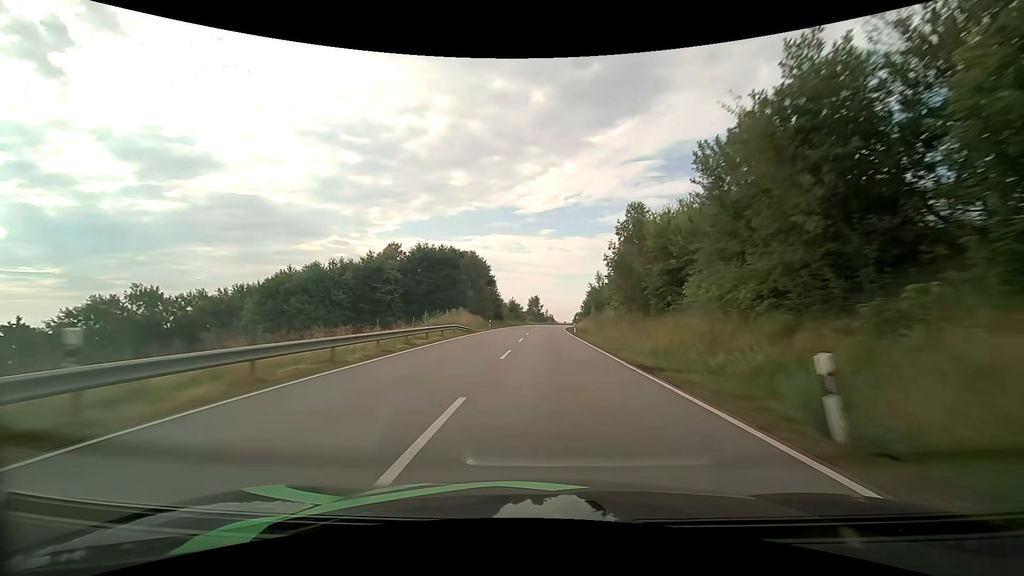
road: primary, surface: asphalt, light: Day
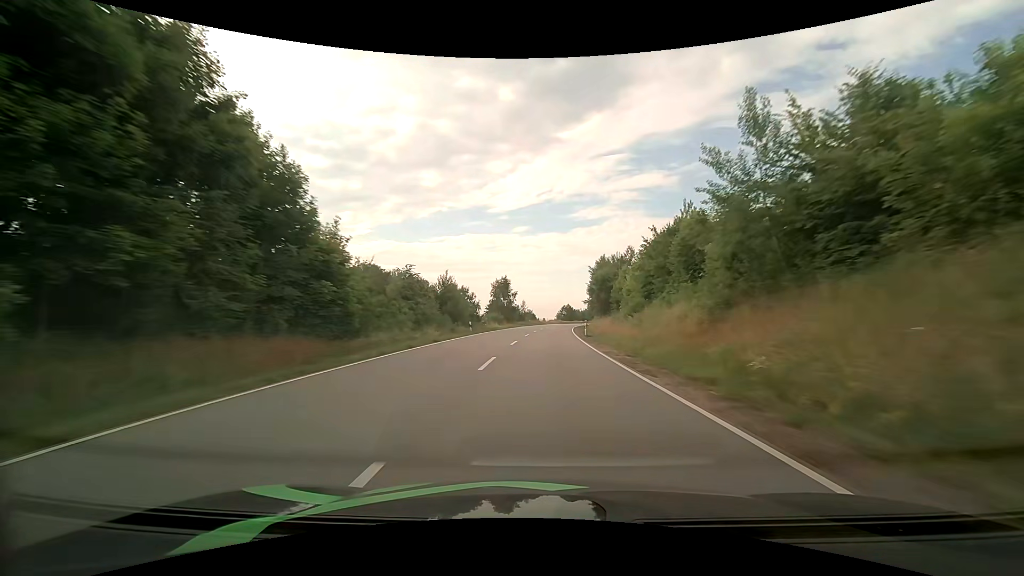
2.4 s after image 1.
(+0.8, +63.5) m; +2°
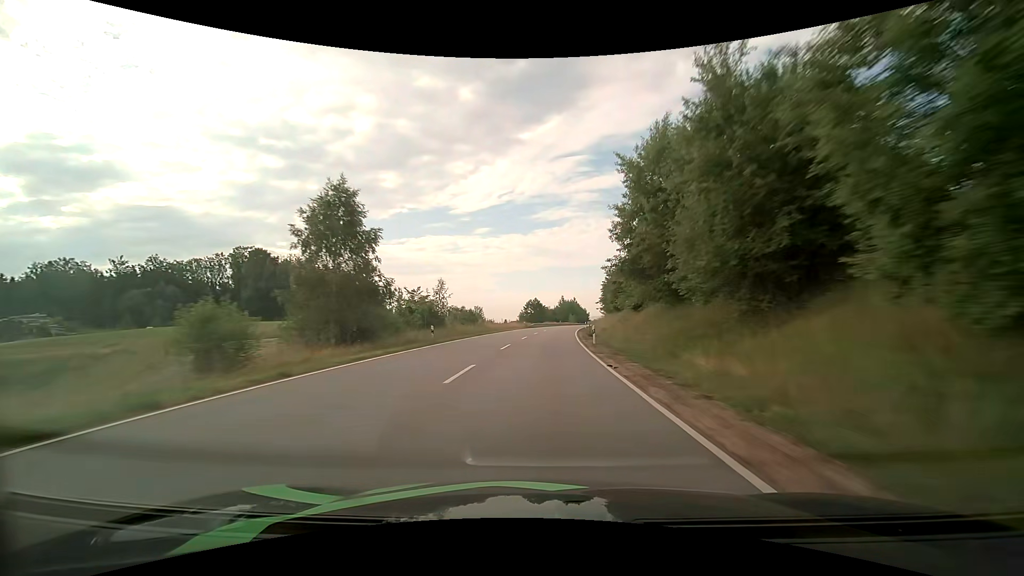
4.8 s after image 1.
(+2.3, +62.3) m; +4°
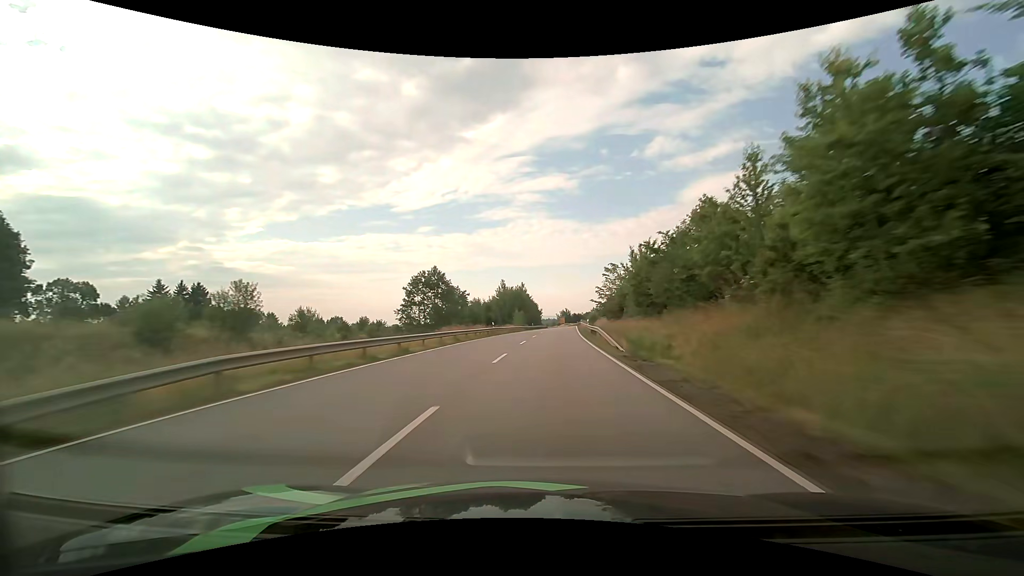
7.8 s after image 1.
(+4.2, +78.9) m; +6°
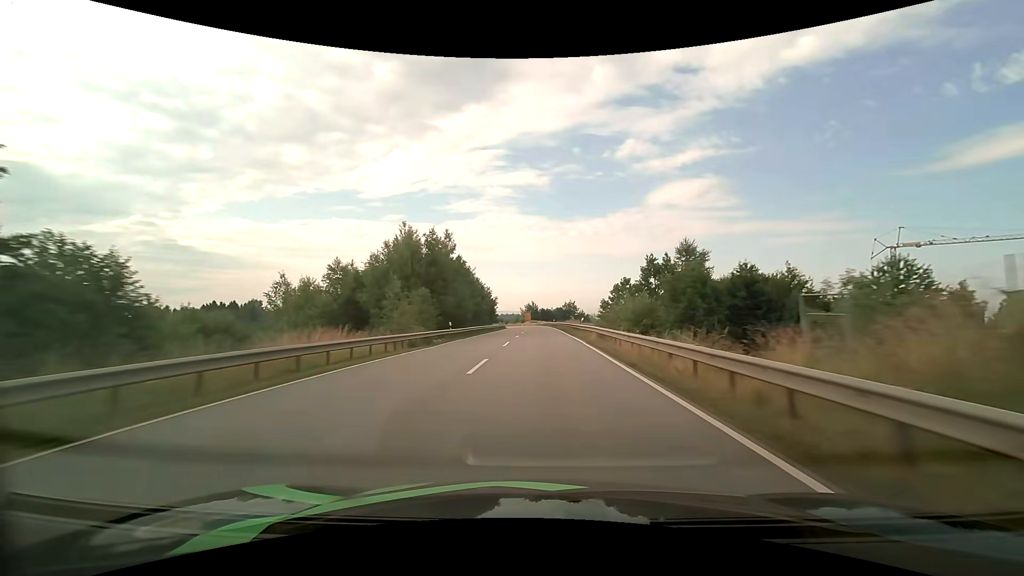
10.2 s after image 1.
(+2.8, +63.8) m; +4°
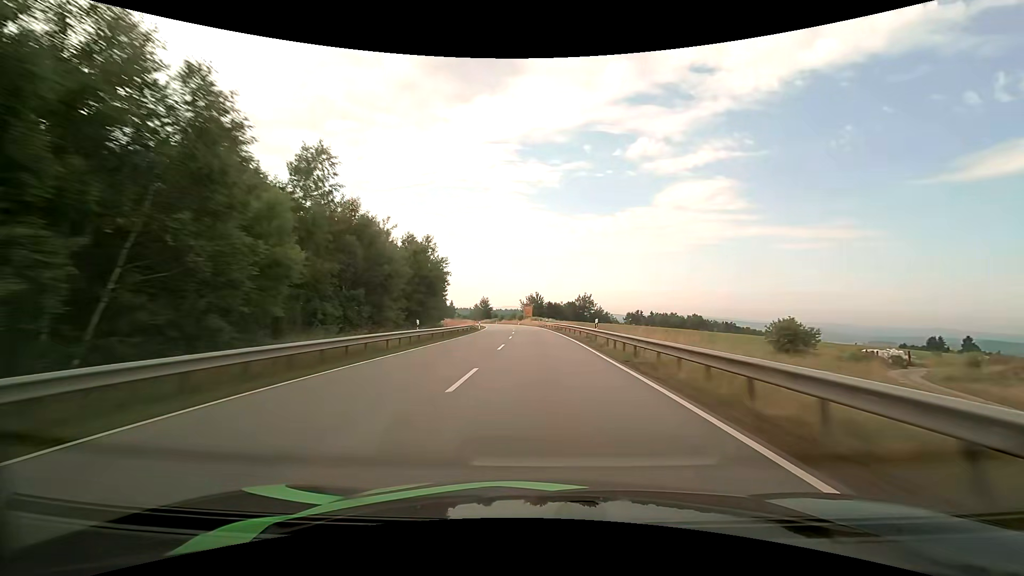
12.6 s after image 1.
(+0.2, +62.9) m; 0°
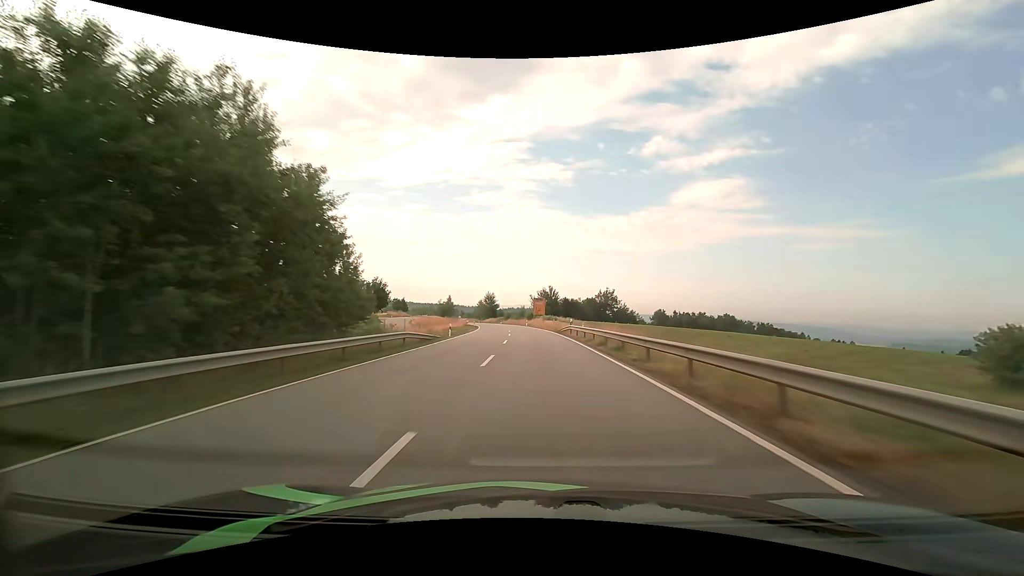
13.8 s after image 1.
(-0.3, +31.3) m; -1°
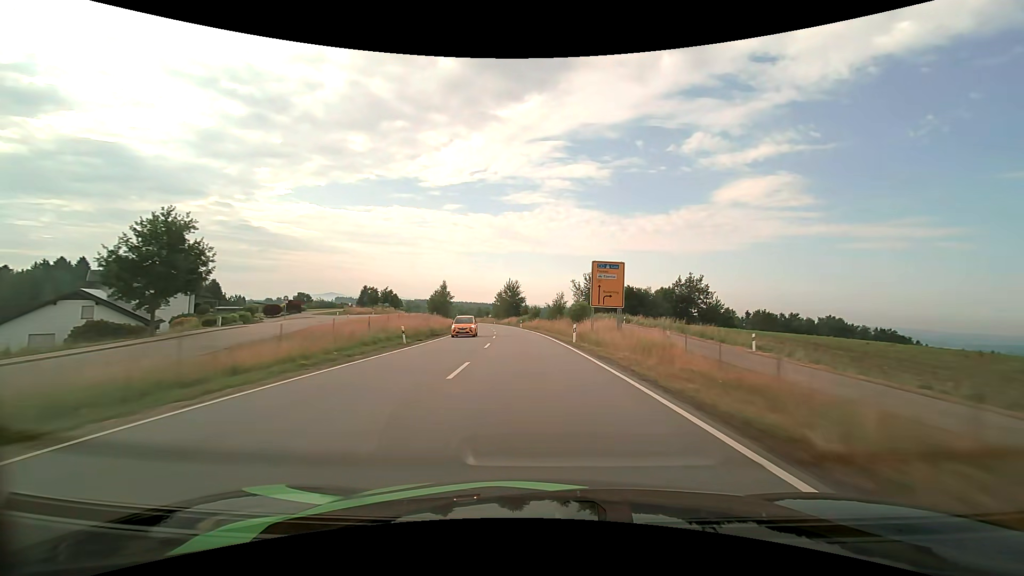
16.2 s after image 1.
(-2.1, +63.0) m; -4°
(0, +10) (0, +20) (-1, +30) (-1, +40) (-2, +50) (-3, +60) (-4, +70) (-6, +80) (-7, +90) (-9, +100) m
